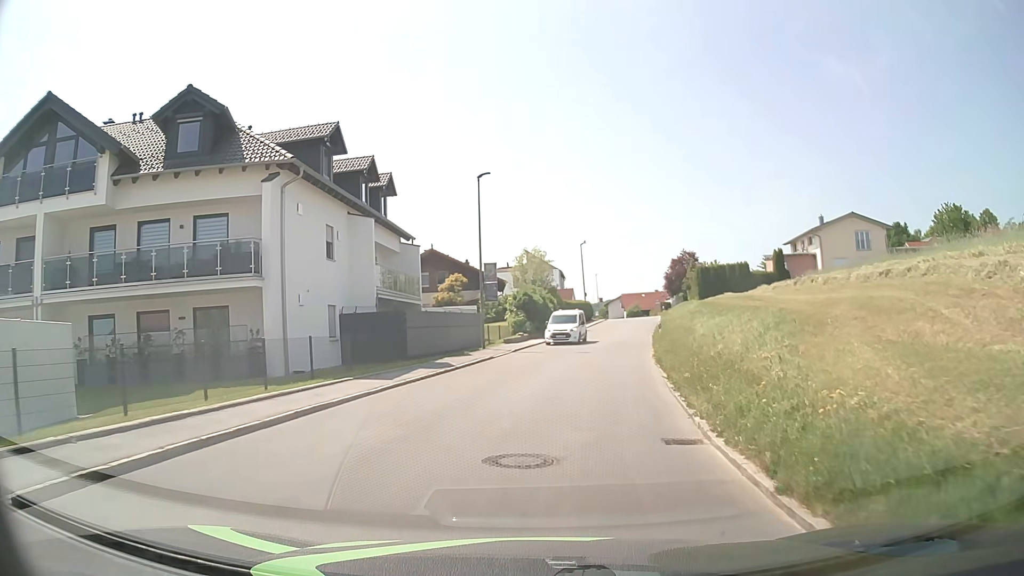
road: tertiary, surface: asphalt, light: Day
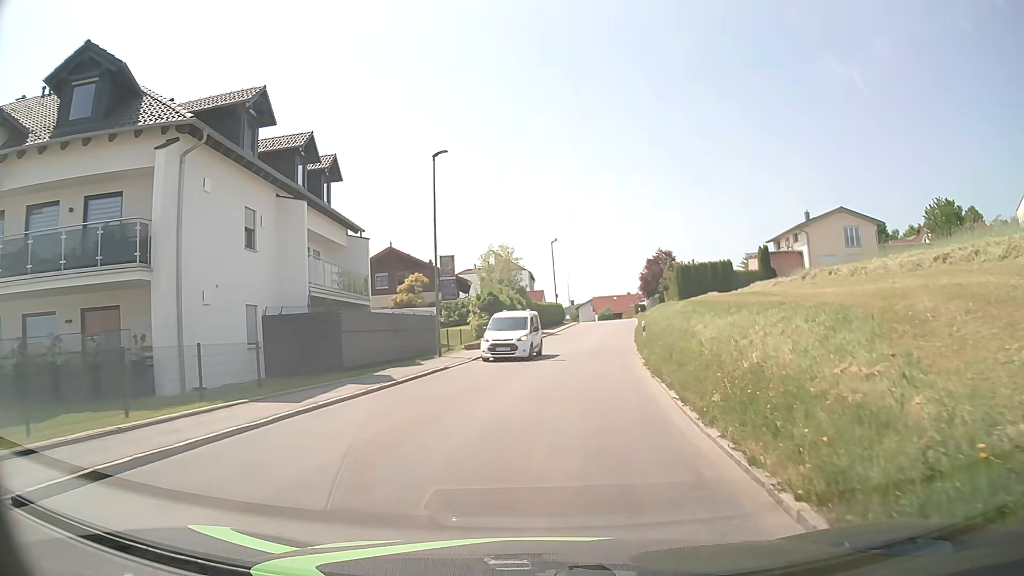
(+0.1, +4.6) m; +3°
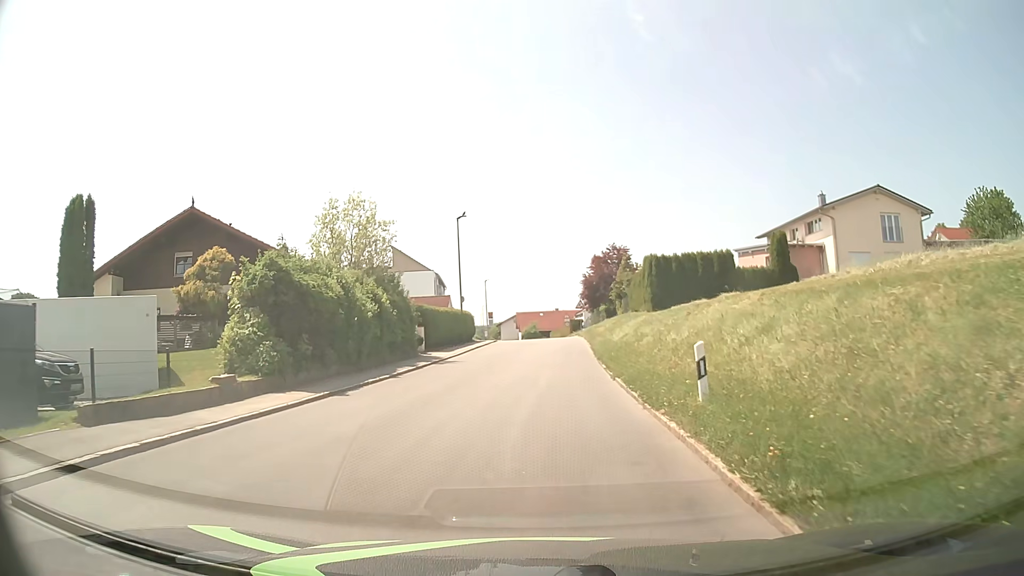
(+1.5, +22.3) m; +7°
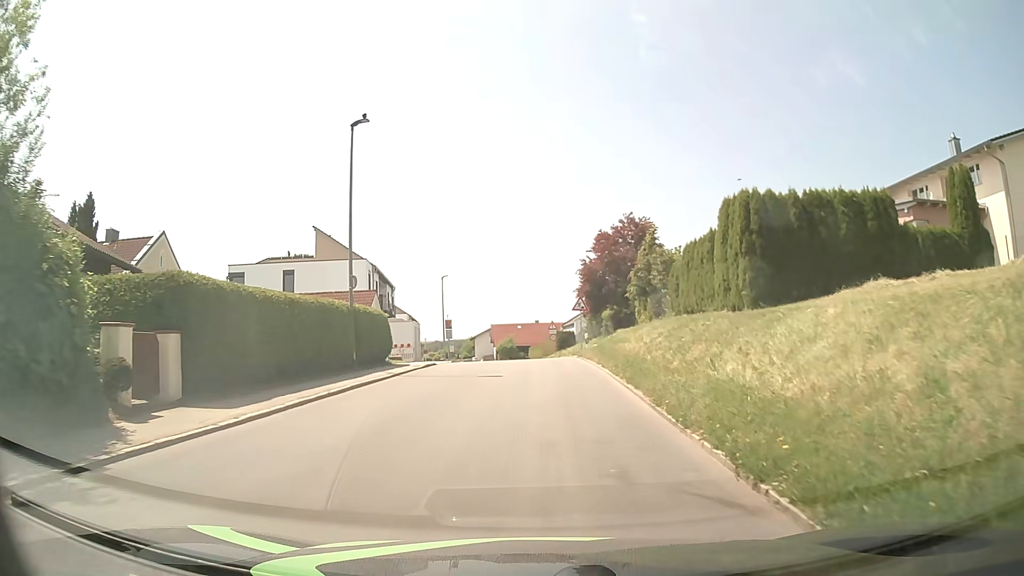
(+0.3, +21.9) m; +1°
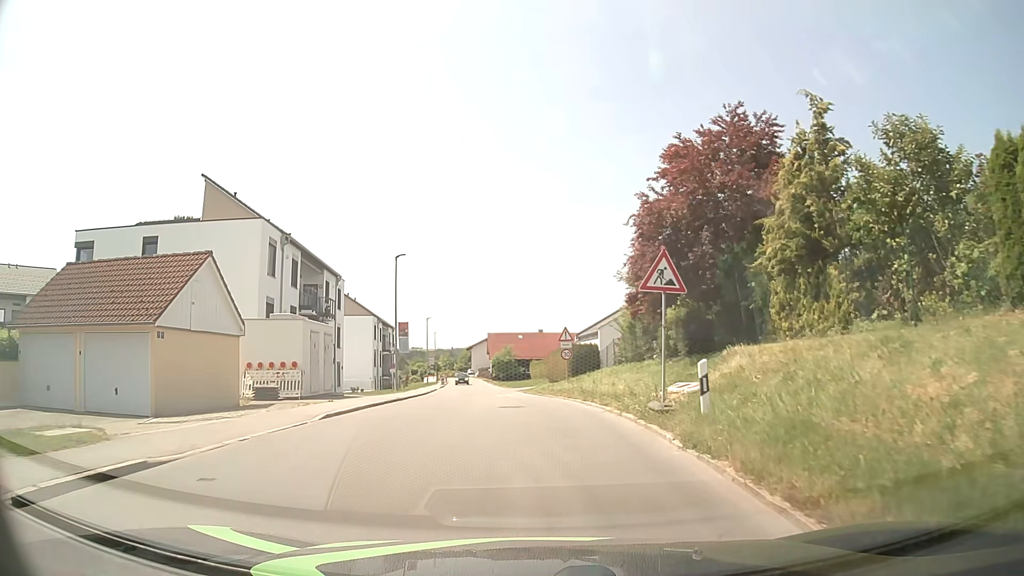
(+0.1, +21.6) m; -1°
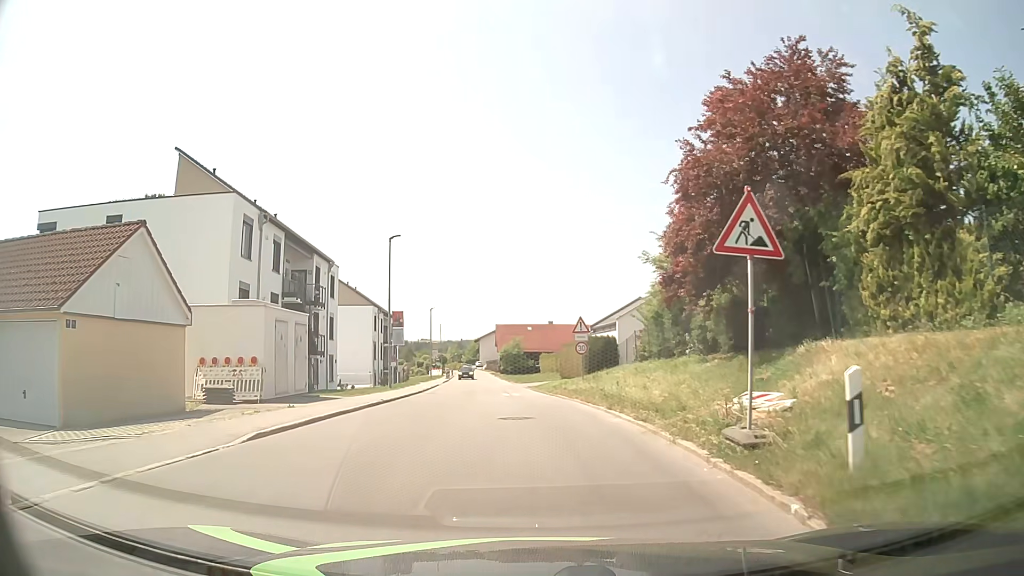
(0.0, +4.3) m; -1°
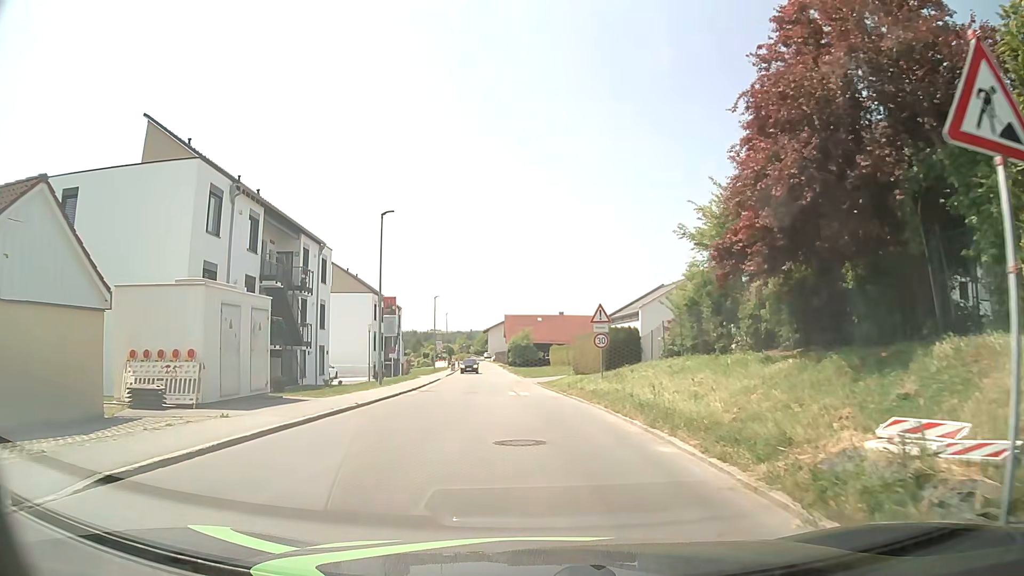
(0.0, +4.4) m; -1°
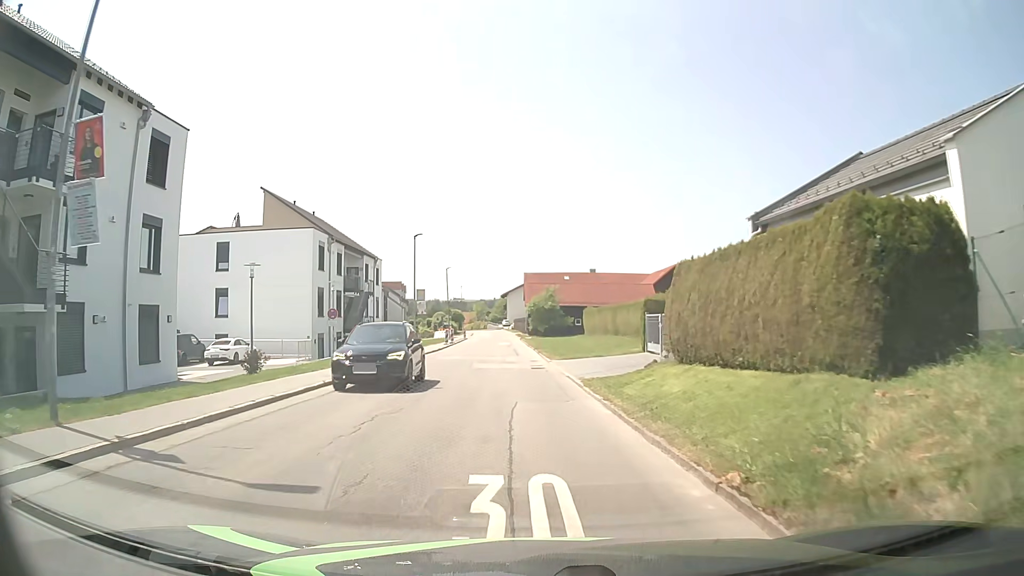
(-0.2, +23.3) m; -1°
(0, +10) (-1, +20) (-1, +30) (-2, +40) (-2, +50) (-3, +60) (-3, +70) (-4, +80) (-5, +90) (-5, +100) m
